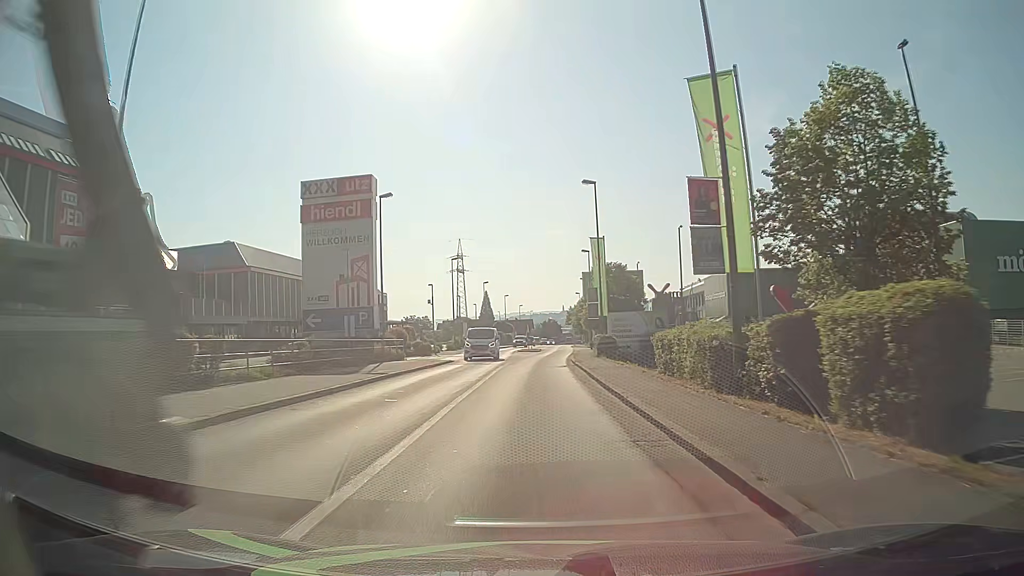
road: tertiary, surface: asphalt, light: Day
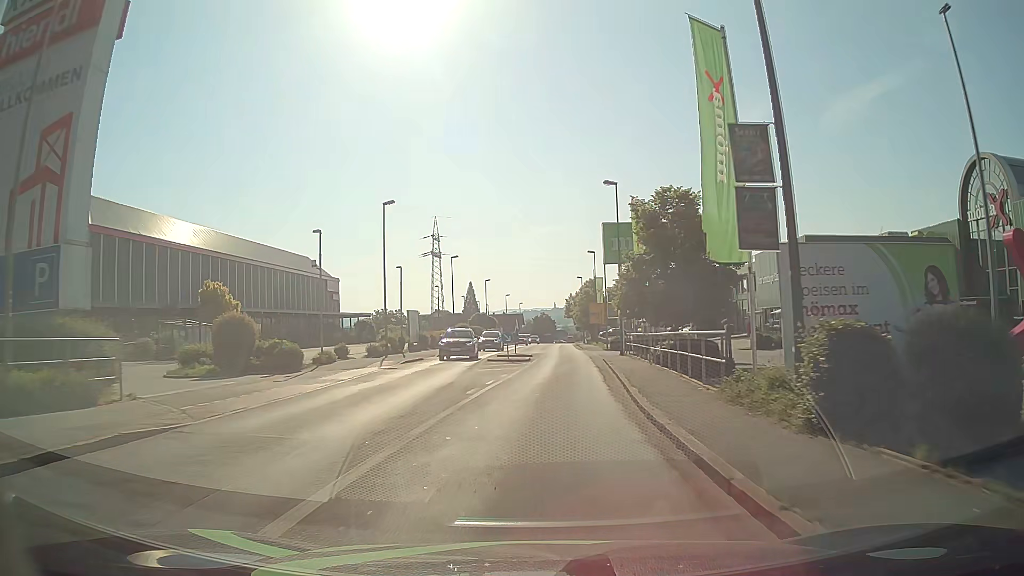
(+0.2, +30.3) m; +1°
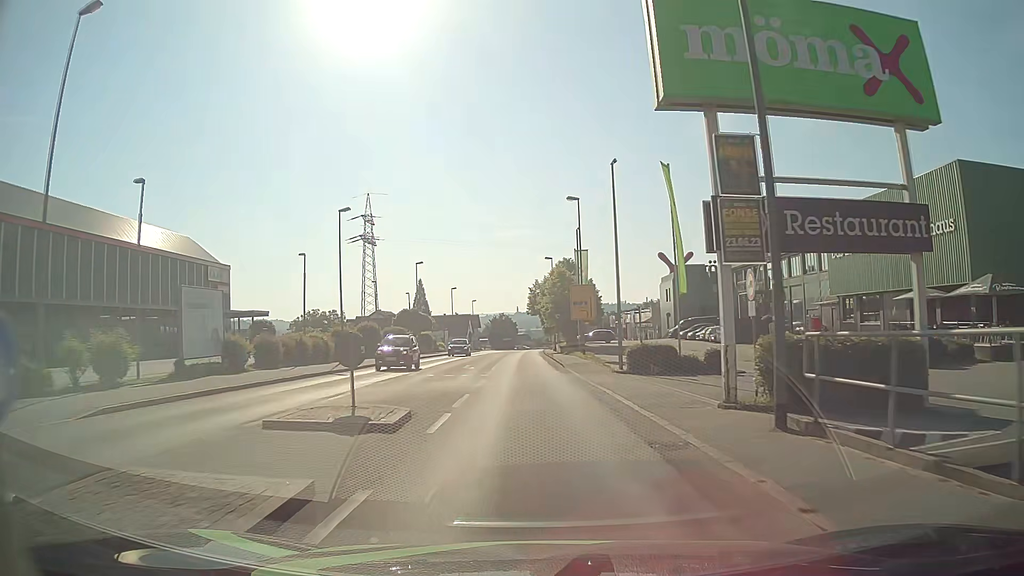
(+0.9, +30.4) m; +3°
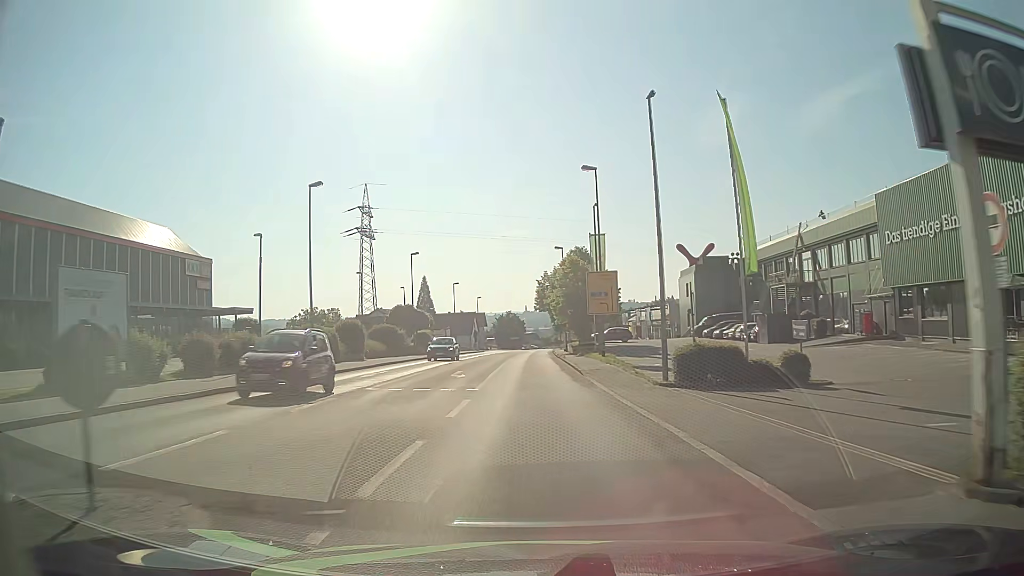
(0.0, +7.6) m; -1°
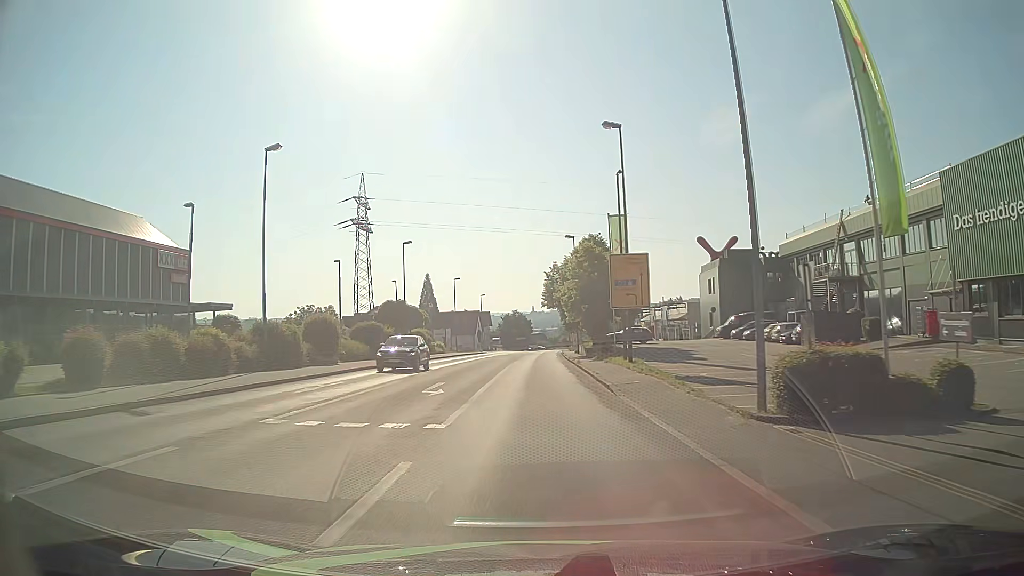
(0.0, +7.6) m; 0°
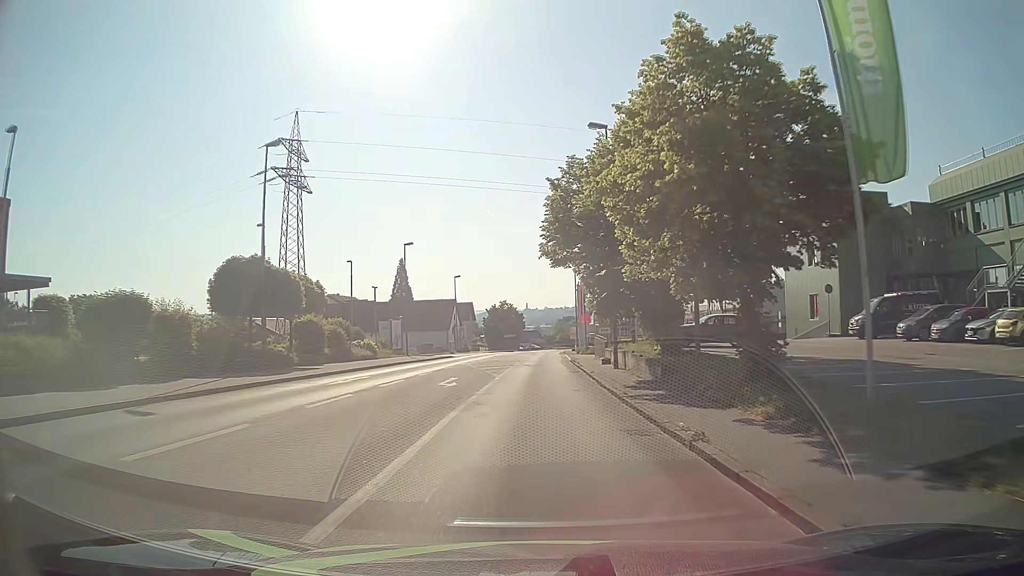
(+0.1, +30.6) m; 0°
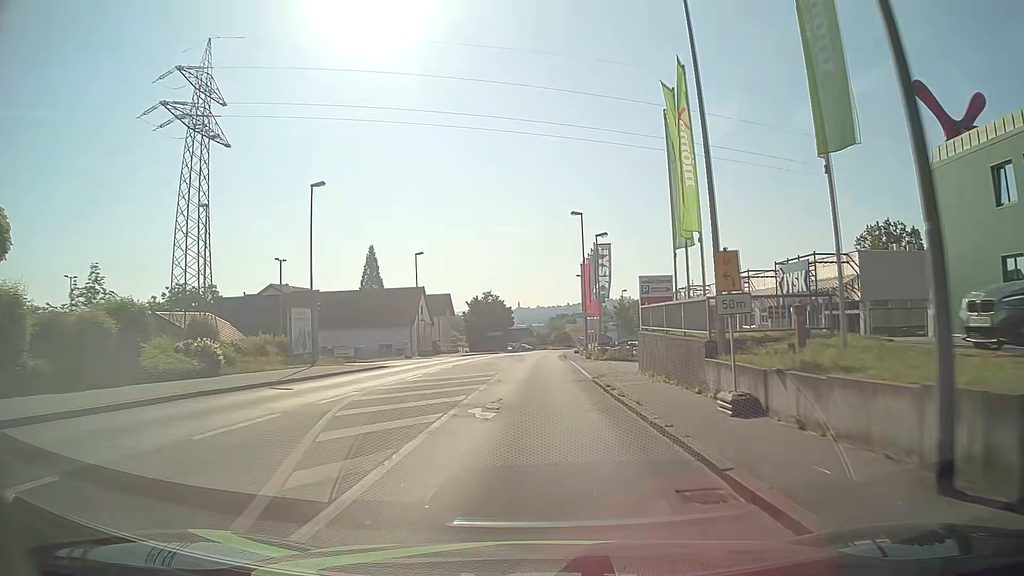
(+0.2, +23.0) m; -1°
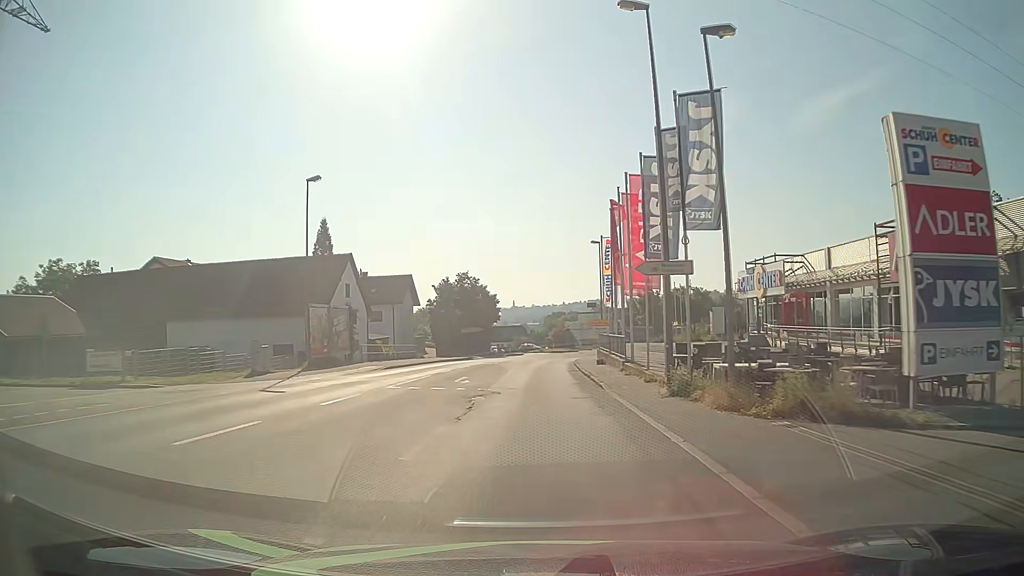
(+1.0, +30.6) m; +2°
(0, +10) (0, +20) (0, +30) (0, +40) (+1, +50) (+2, +60) (+5, +70) (+8, +79) (+13, +88) (+18, +97) m
